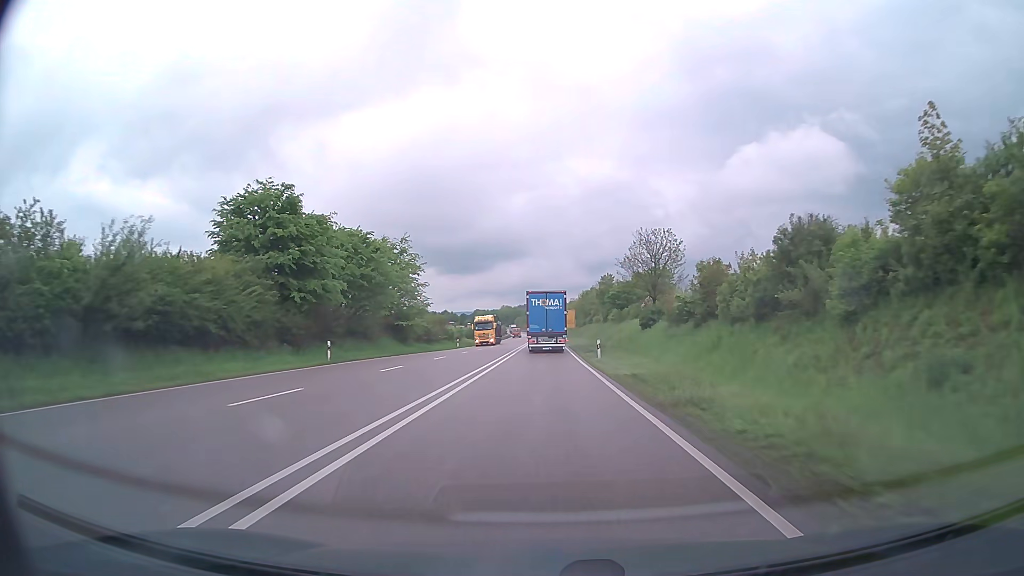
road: primary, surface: asphalt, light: Day
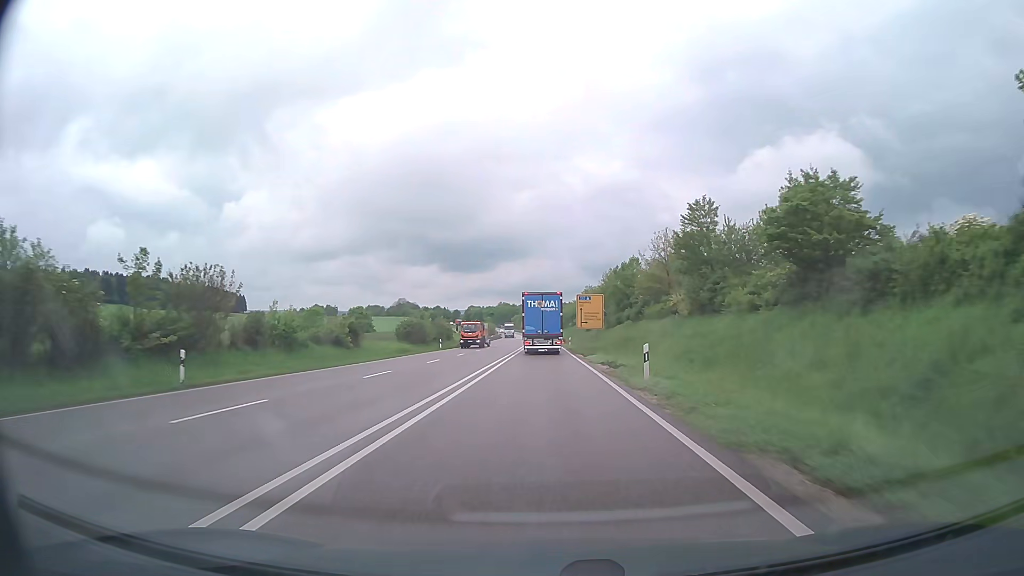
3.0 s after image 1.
(+0.1, +62.7) m; 0°
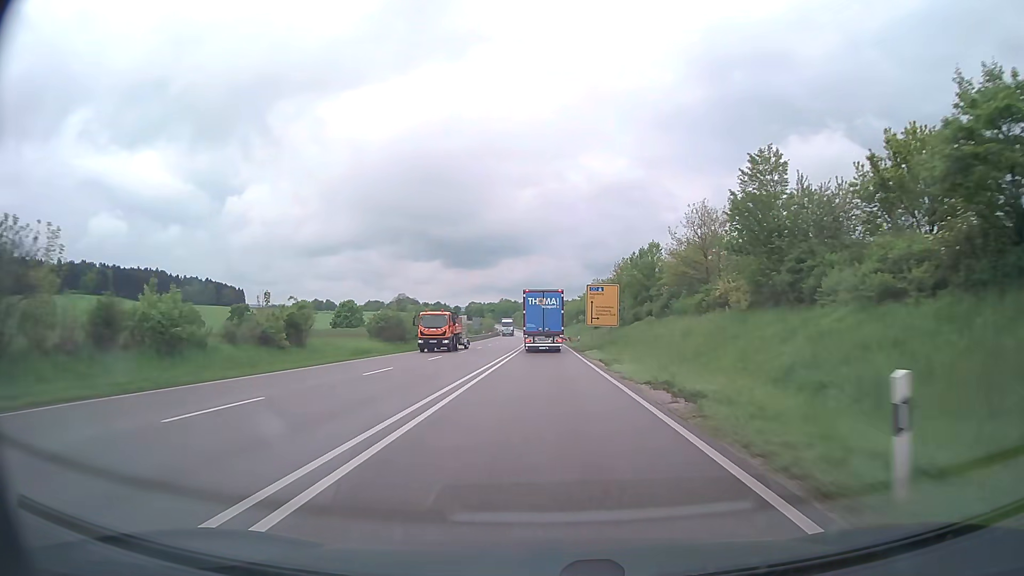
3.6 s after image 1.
(0.0, +12.5) m; 0°
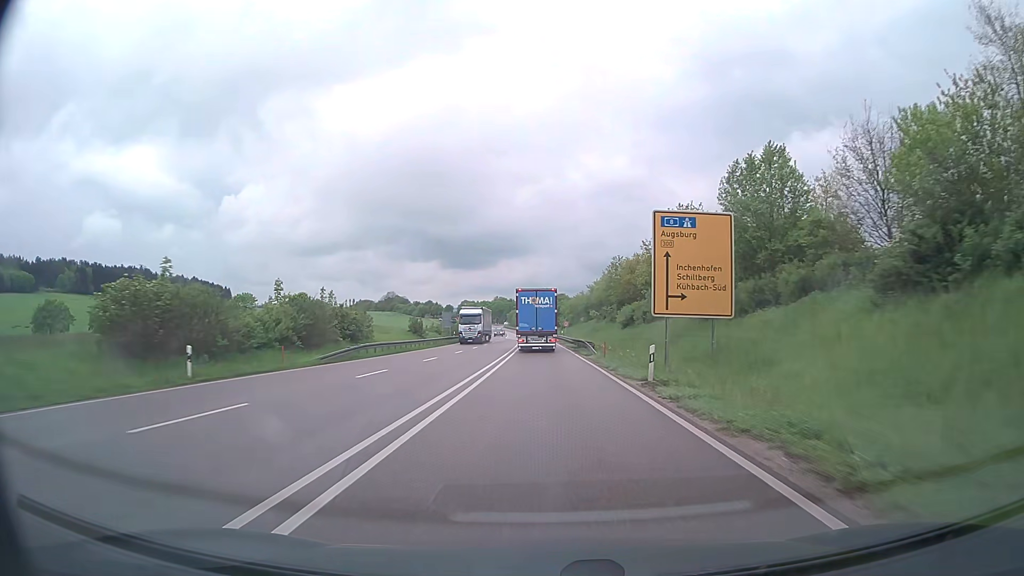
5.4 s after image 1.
(-0.1, +37.4) m; 0°
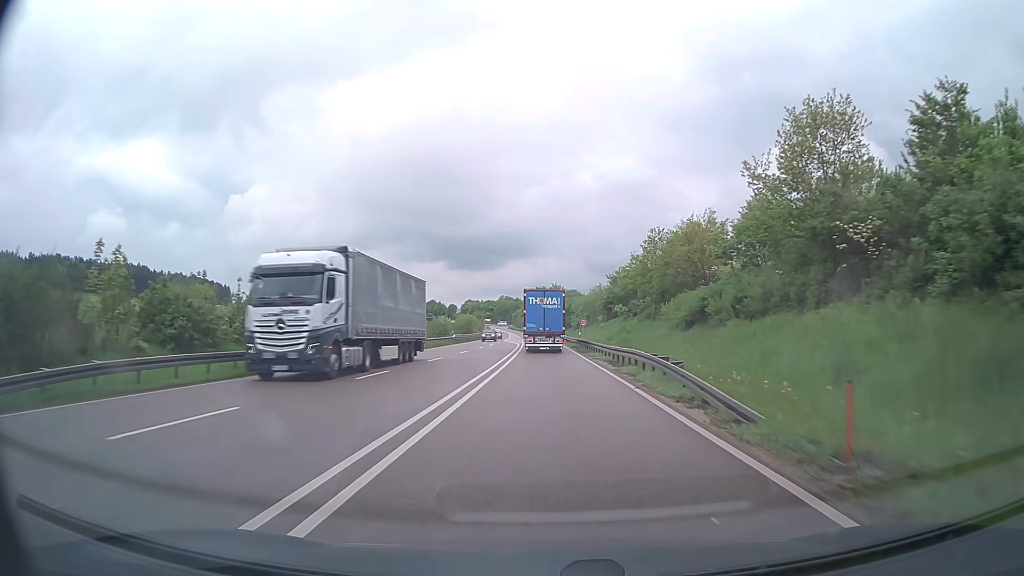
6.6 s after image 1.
(-0.1, +24.9) m; -1°
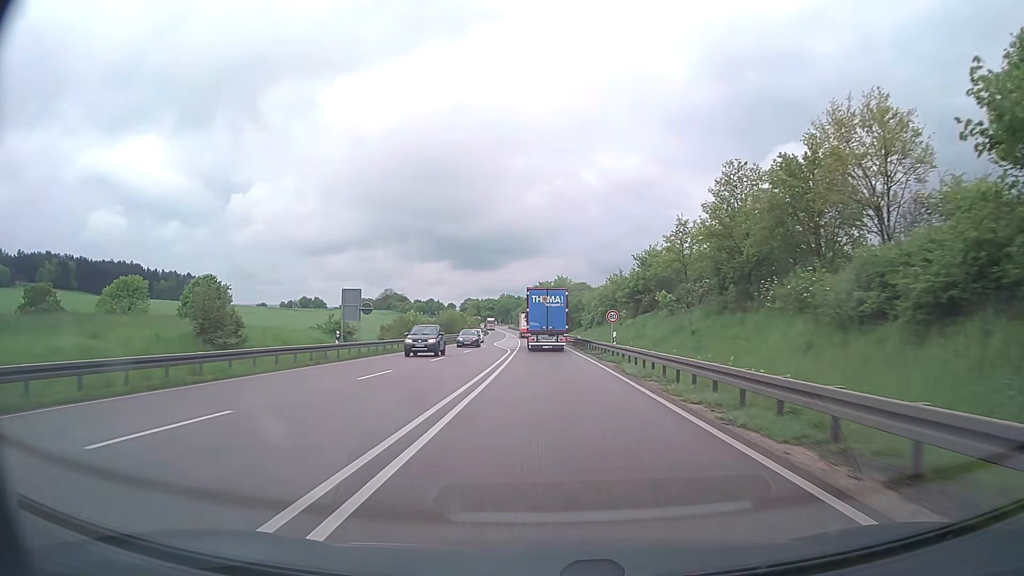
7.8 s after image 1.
(-0.1, +25.0) m; 0°
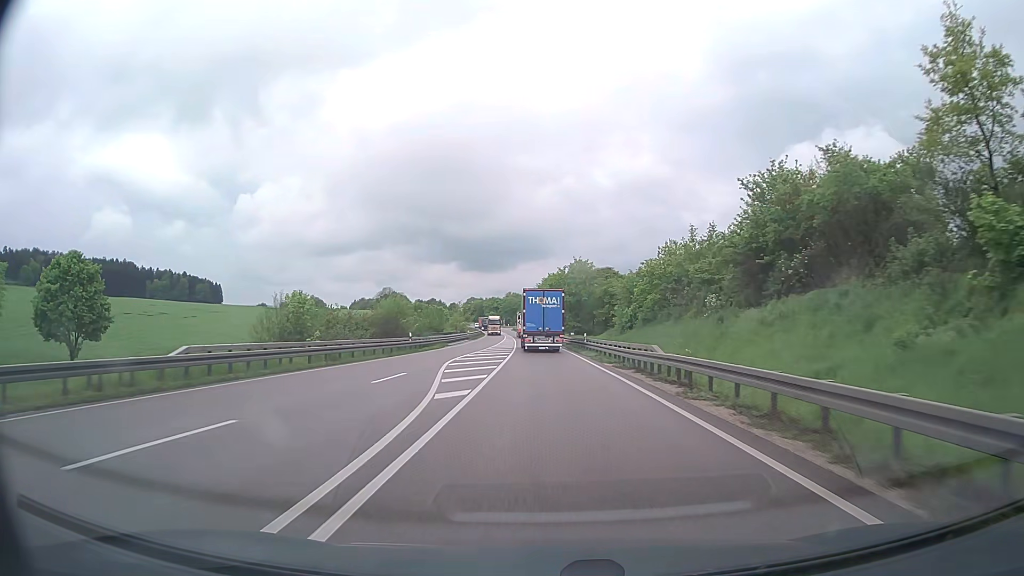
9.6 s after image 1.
(-0.2, +37.3) m; -1°
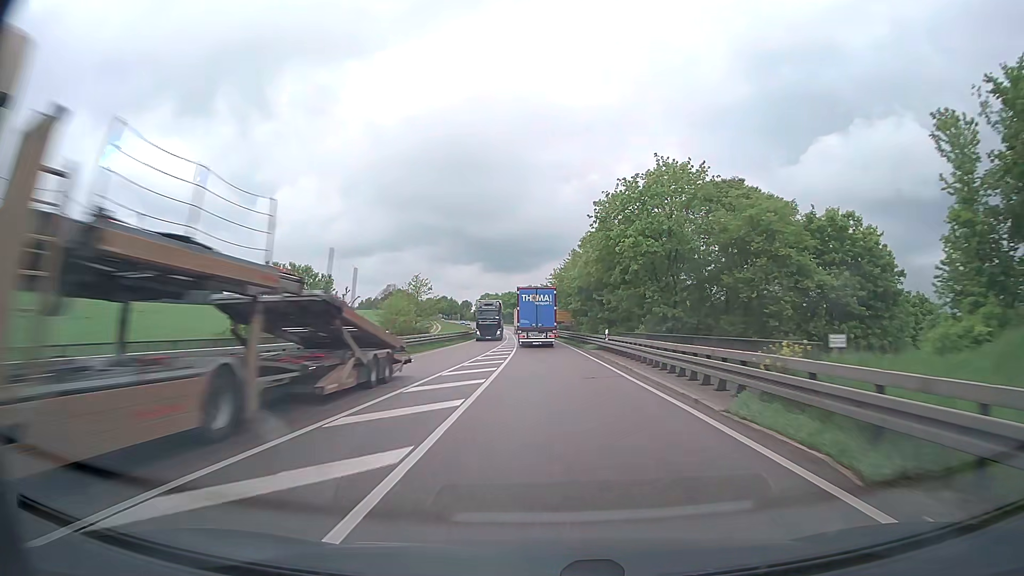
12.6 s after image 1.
(-1.0, +60.7) m; -2°
(0, +10) (0, +20) (0, +30) (0, +40) (-1, +50) (-1, +60) (-1, +70) (-2, +80) (-2, +90) (-3, +100) m
